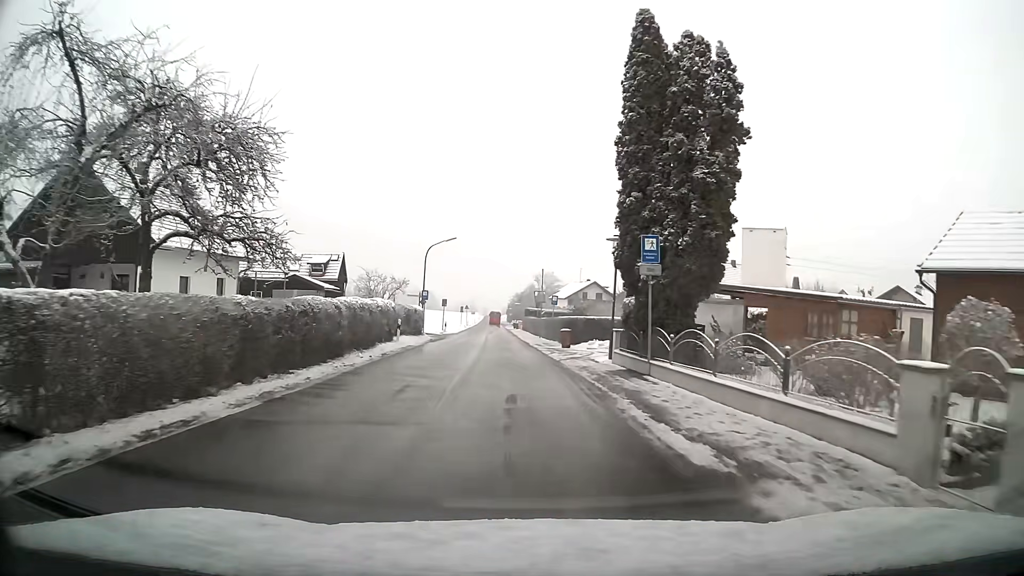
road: tertiary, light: Day
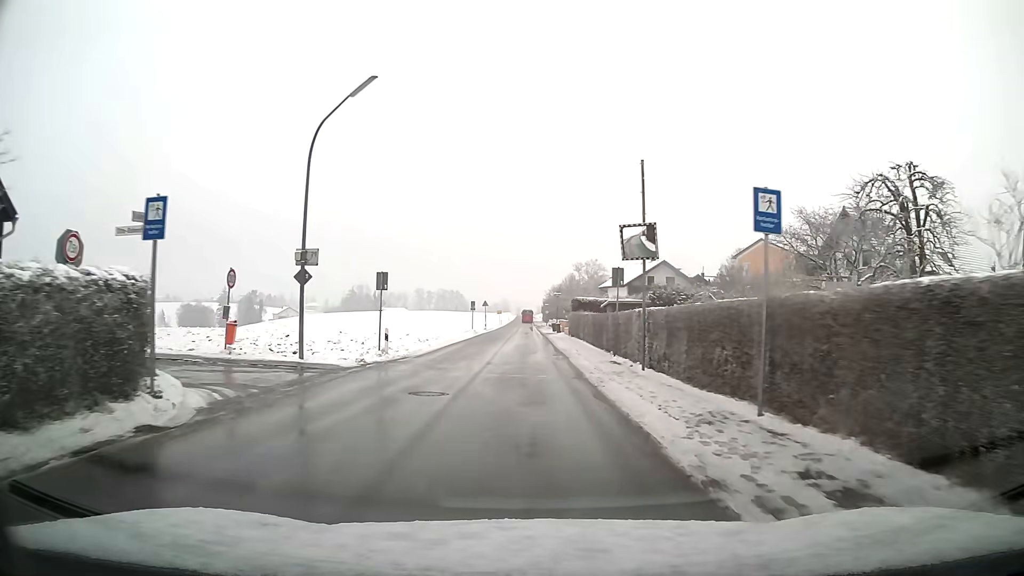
(-1.0, +35.9) m; -3°
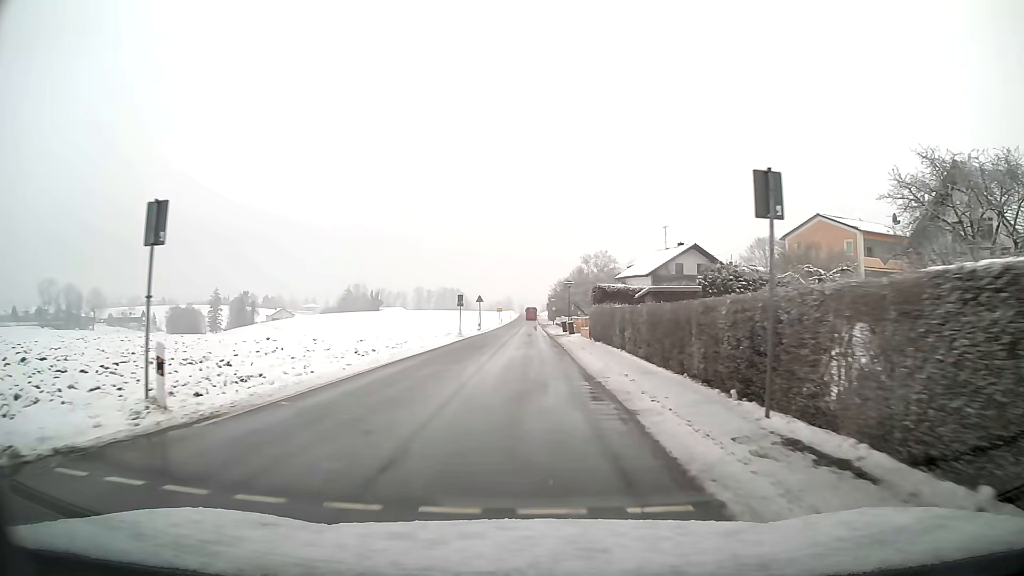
(-0.1, +15.2) m; 0°
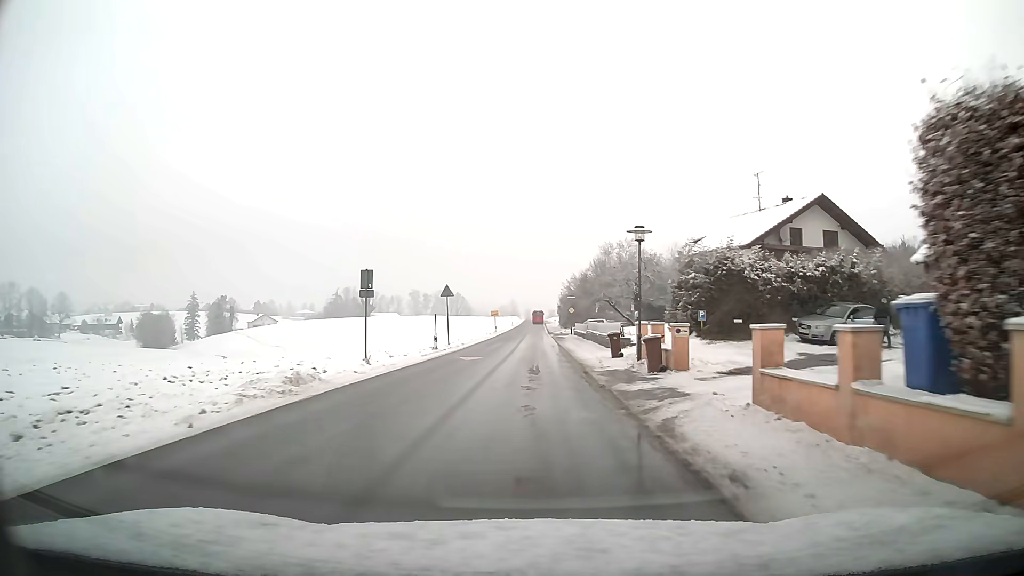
(-0.1, +31.8) m; 0°
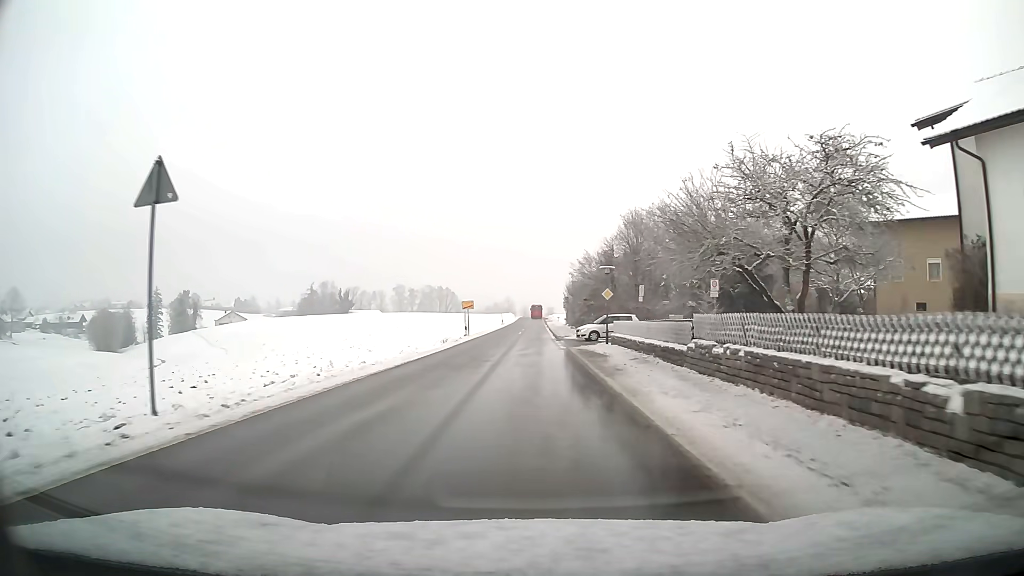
(0.0, +32.8) m; 0°
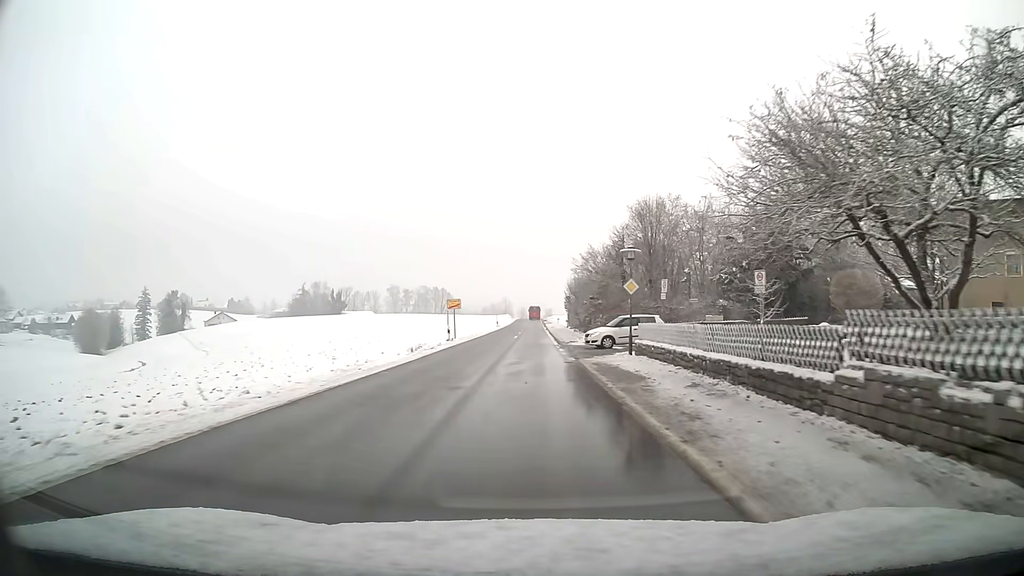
(0.0, +8.2) m; 0°
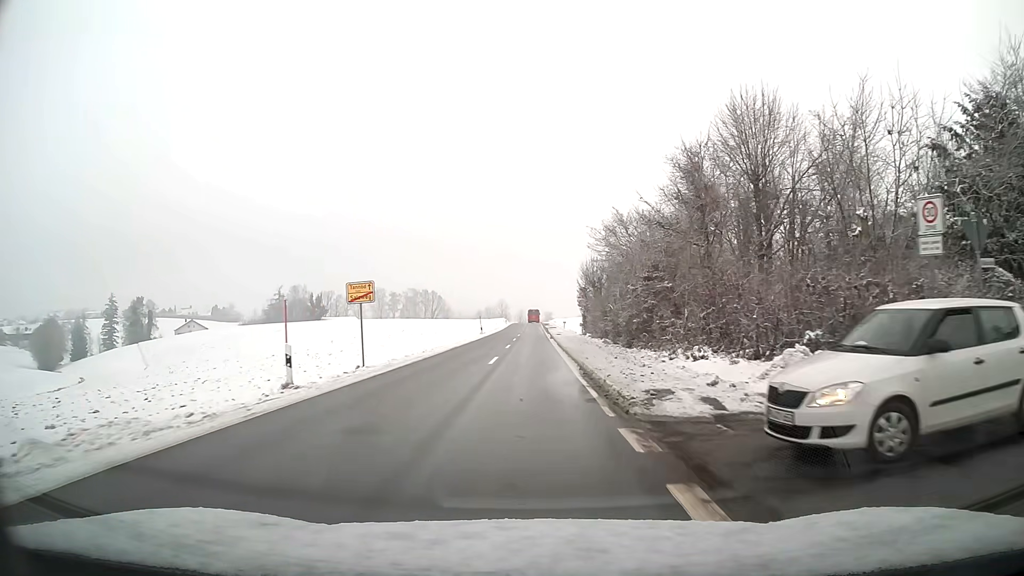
(0.0, +25.0) m; 0°
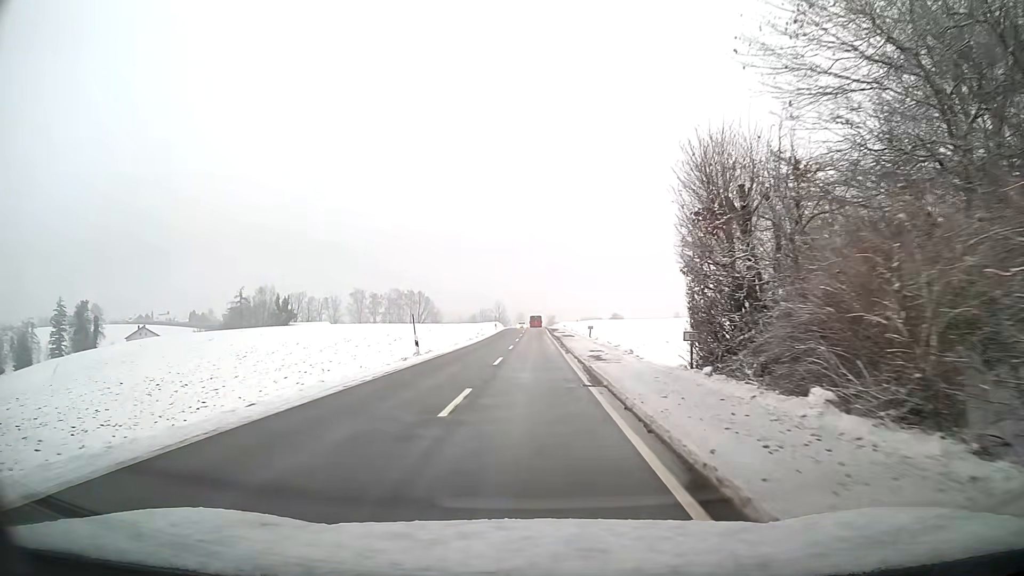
(-0.1, +35.6) m; 0°
(0, +10) (0, +20) (0, +30) (0, +40) (0, +50) (0, +60) (0, +70) (0, +80) (0, +90) (0, +100) m
